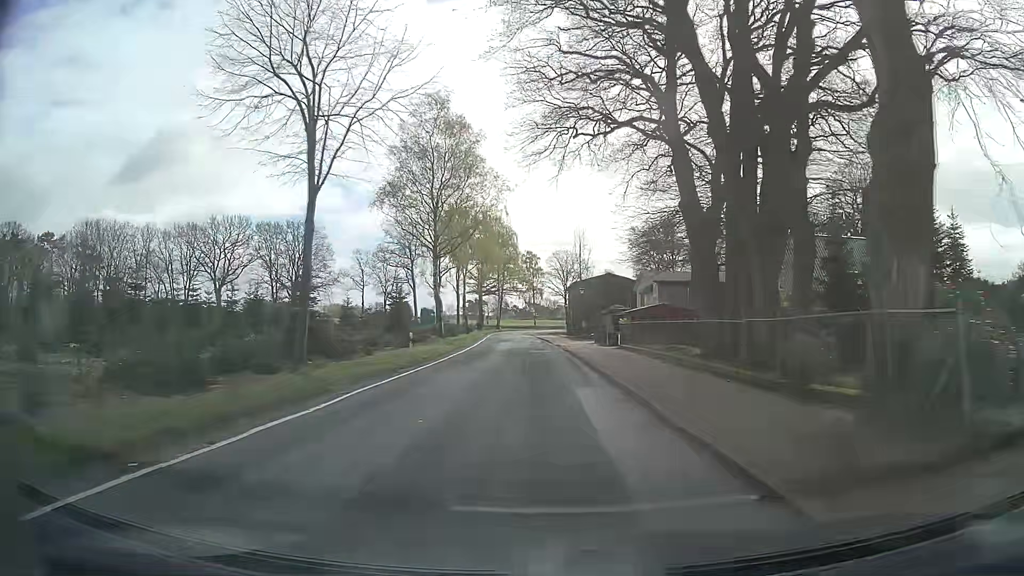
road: secondary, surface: asphalt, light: Day
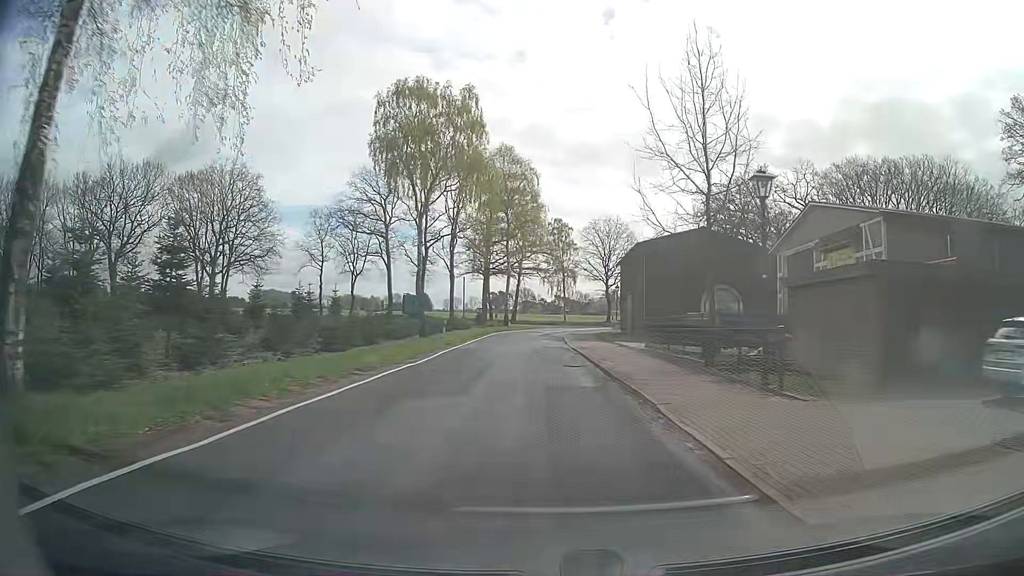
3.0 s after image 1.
(-0.6, +41.4) m; -2°
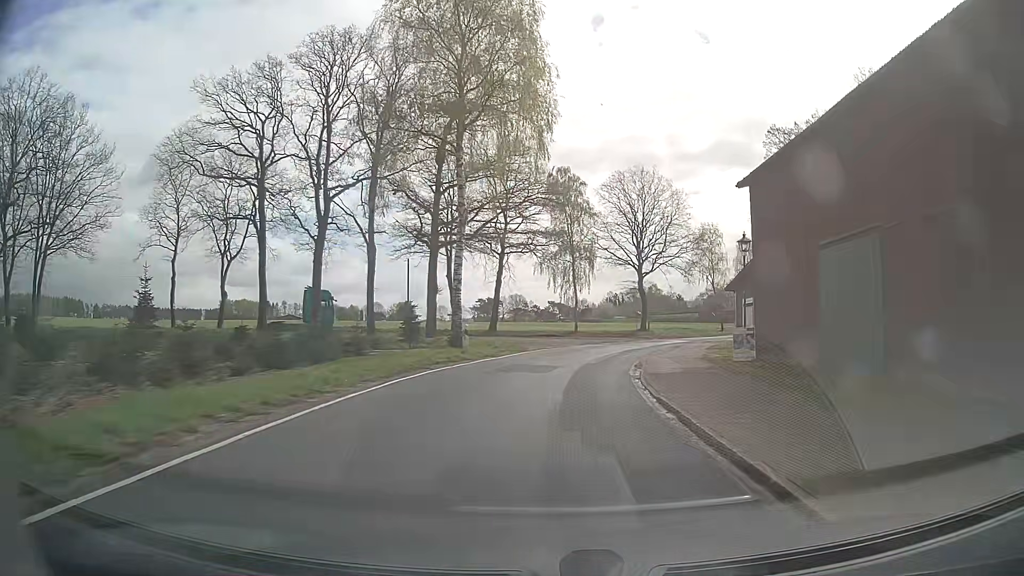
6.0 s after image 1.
(-0.9, +41.1) m; 0°
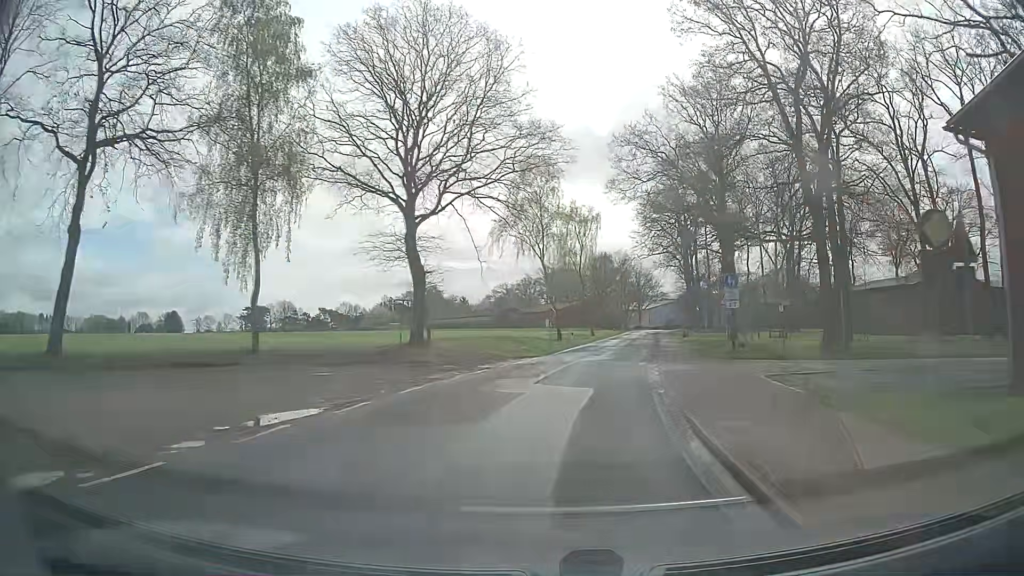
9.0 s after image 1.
(+5.7, +39.8) m; +18°
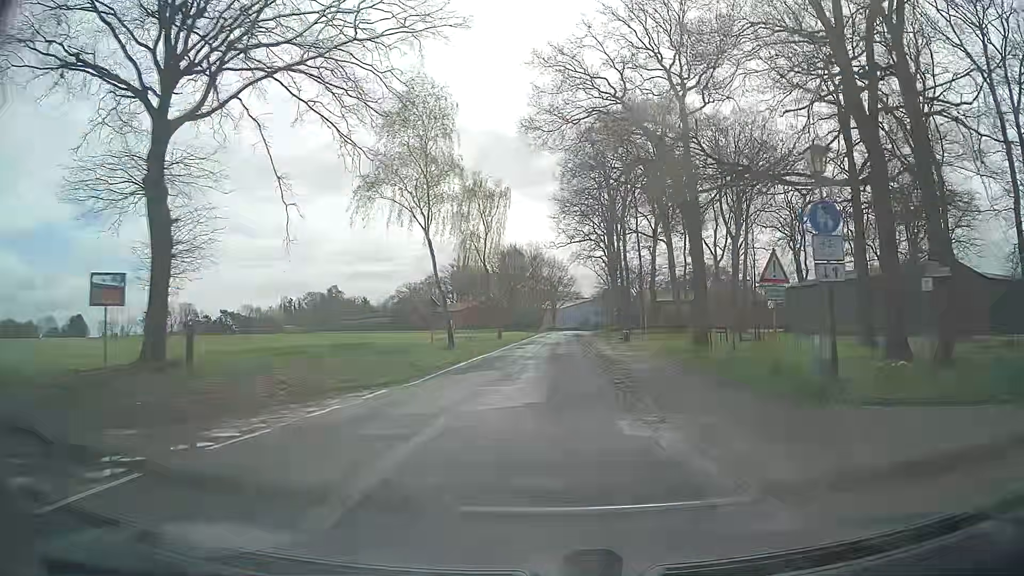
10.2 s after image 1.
(+1.2, +16.3) m; +8°
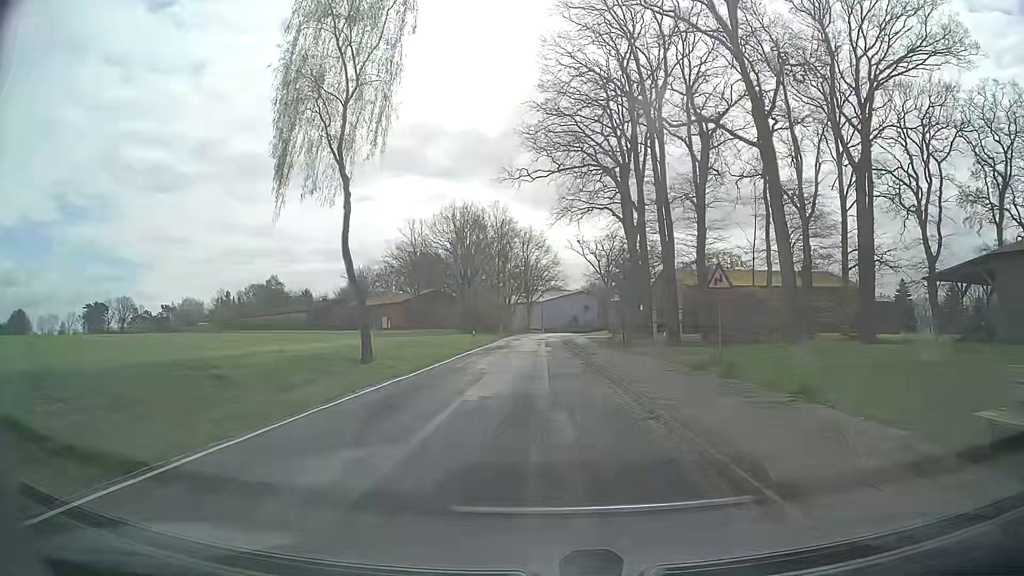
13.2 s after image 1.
(+1.2, +41.8) m; +2°
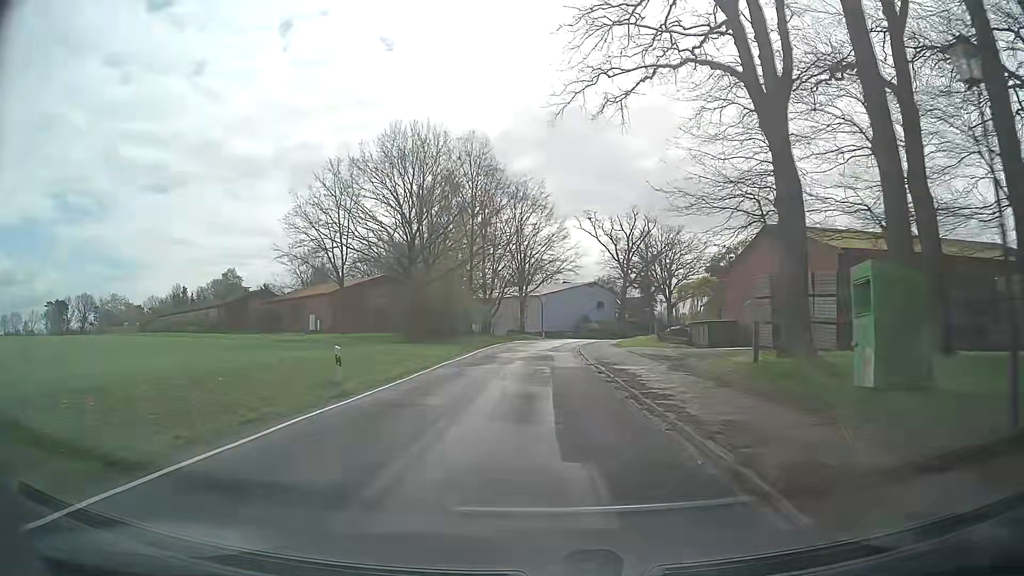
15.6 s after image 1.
(+0.1, +33.3) m; 0°
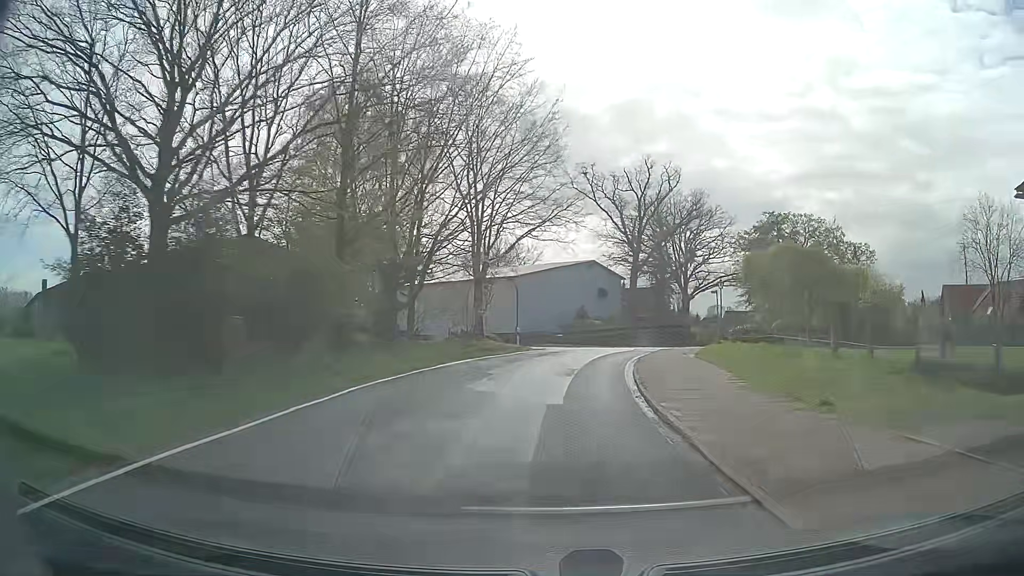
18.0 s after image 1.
(+0.3, +32.1) m; +2°
(0, +10) (+1, +20) (+3, +30) (+5, +39) (+9, +49) (+12, +58) (+16, +67) (+20, +77) (+24, +86) (+27, +95) m
